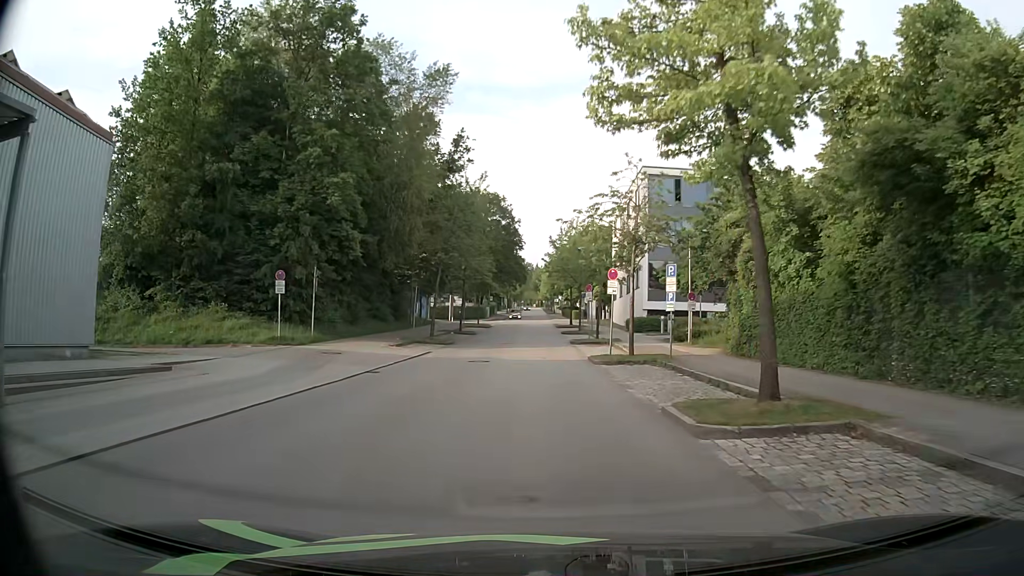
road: residential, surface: asphalt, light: Day
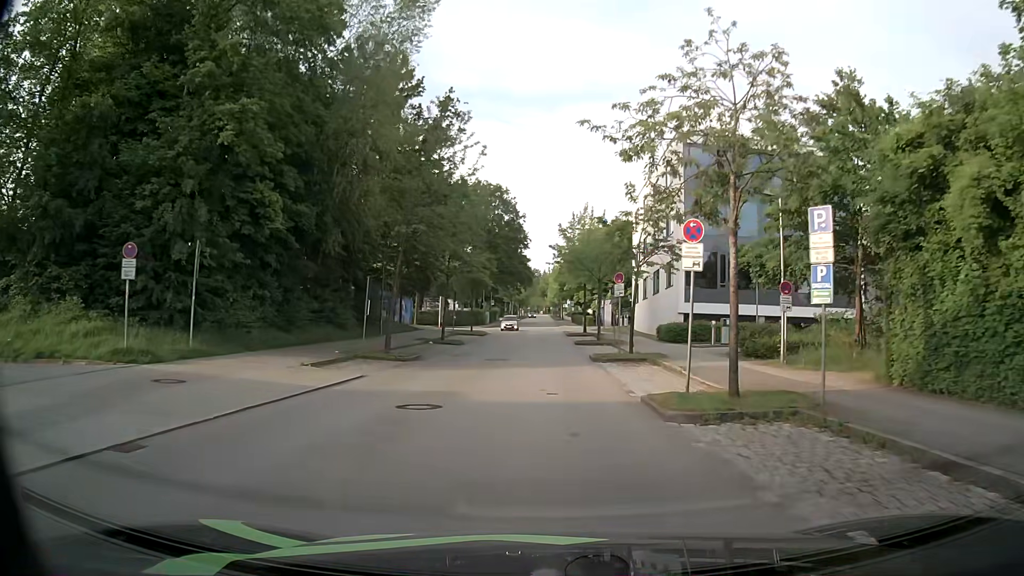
(-0.1, +12.2) m; -1°
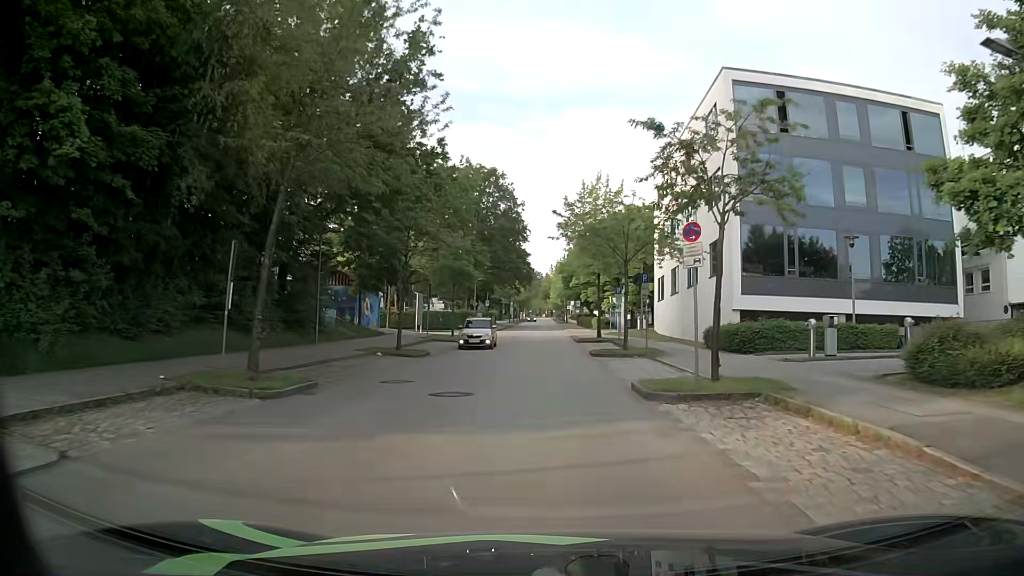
(0.0, +12.4) m; 0°
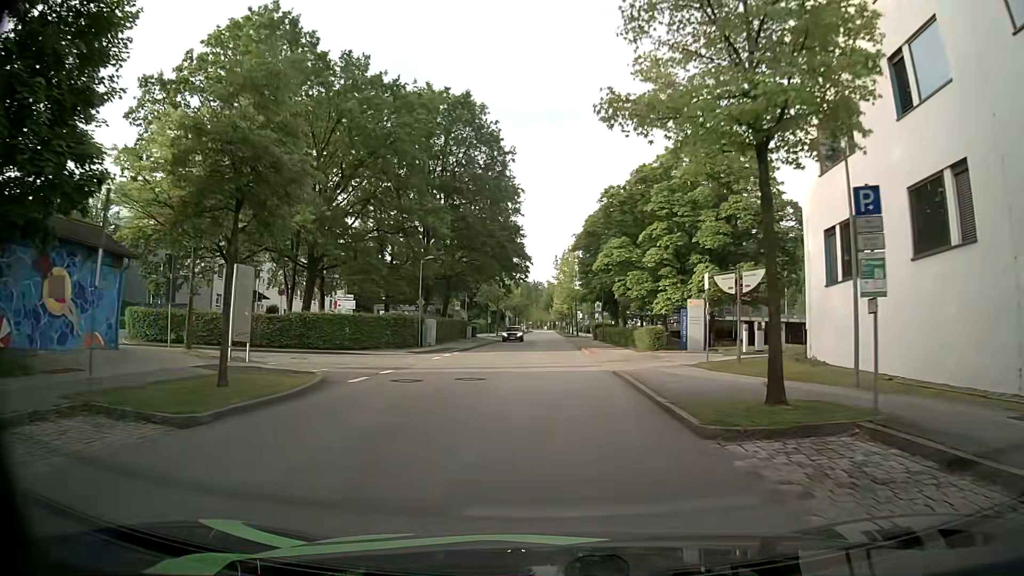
(-0.2, +31.7) m; 0°
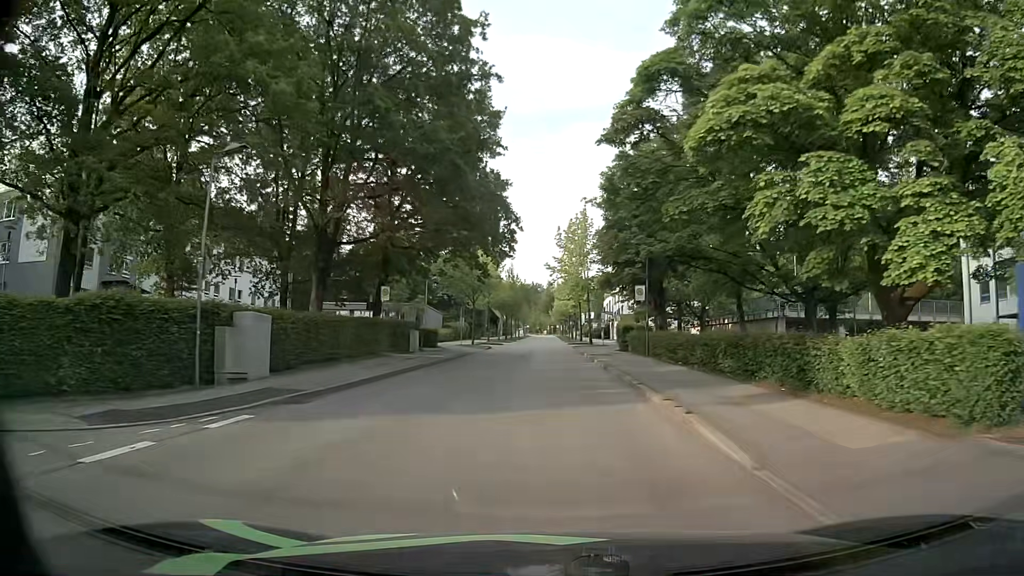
(-0.2, +25.5) m; 0°
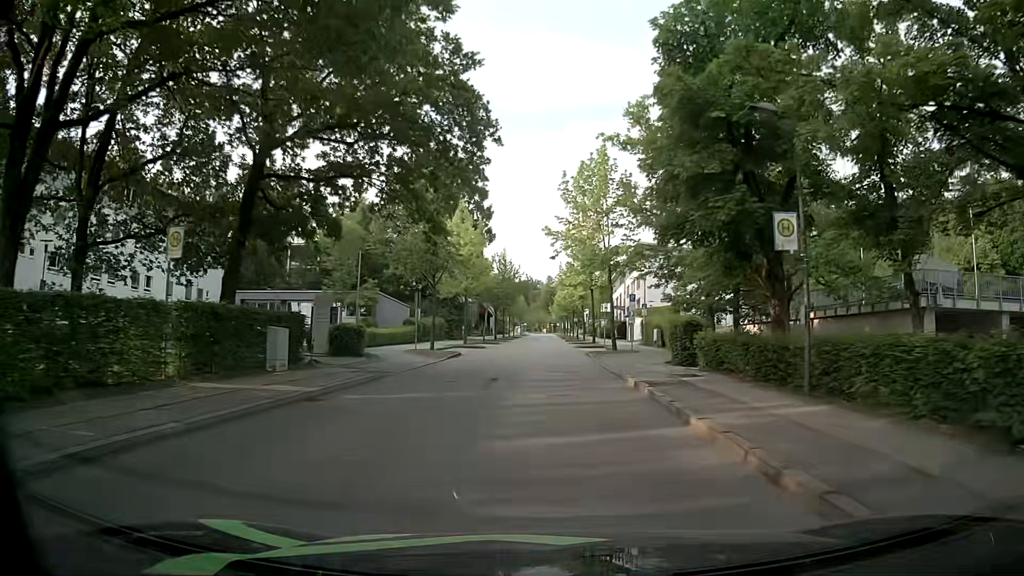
(-0.2, +19.2) m; -1°
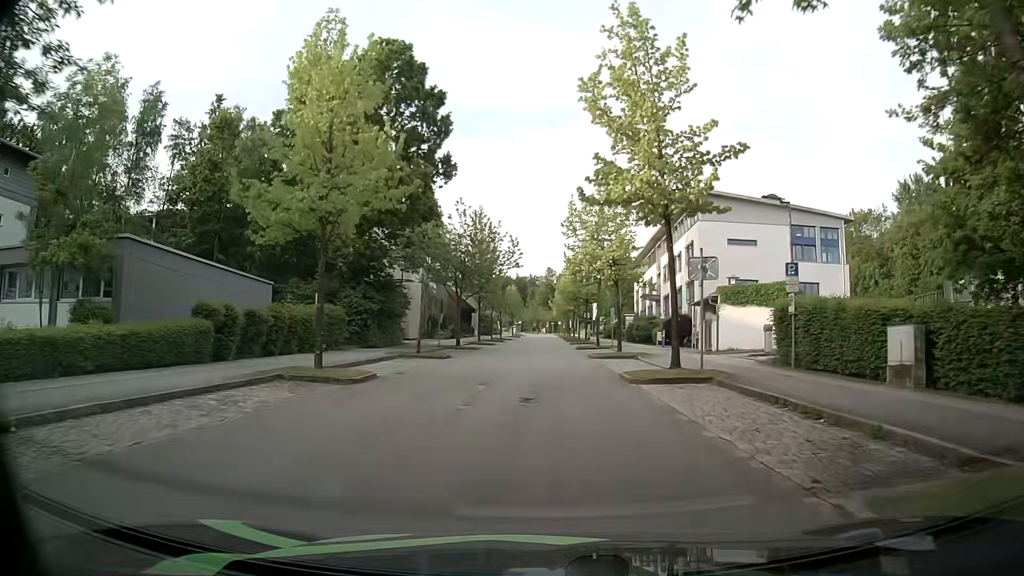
(+0.5, +32.0) m; +1°
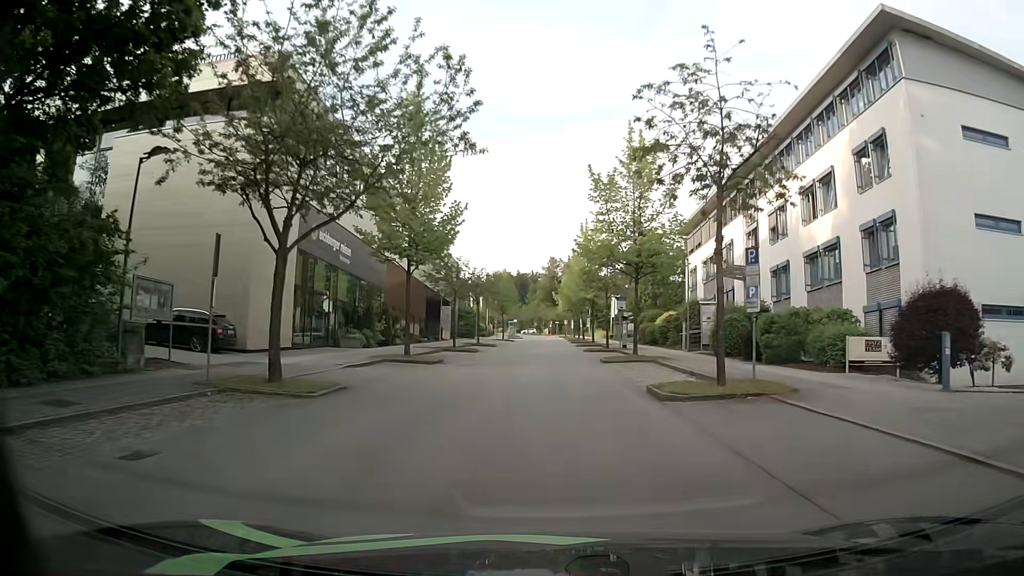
(-0.1, +31.9) m; 0°
(0, +10) (0, +20) (0, +30) (0, +40) (+1, +50) (+1, +60) (+1, +70) (+1, +80) (+1, +90) (+1, +100) m
